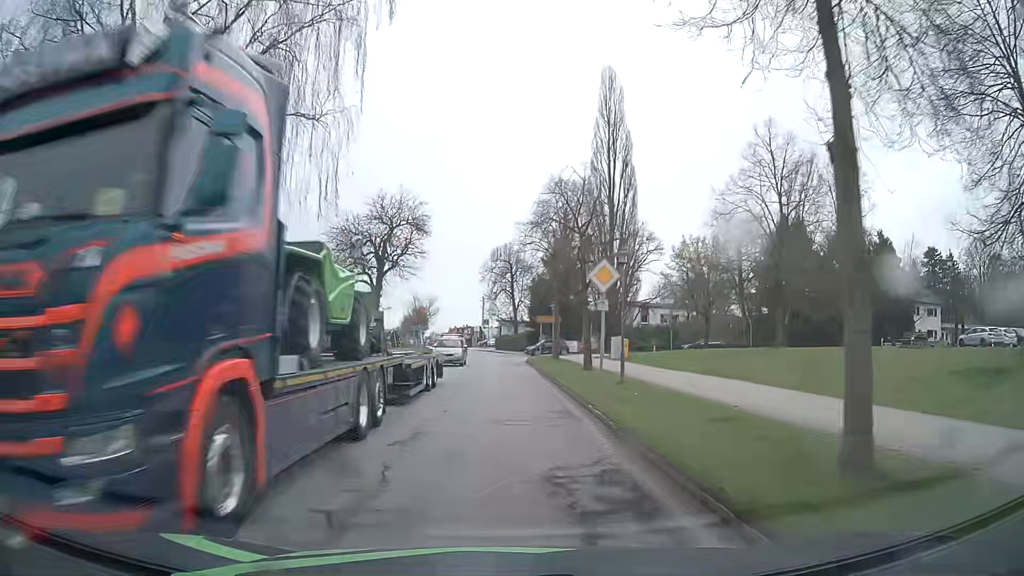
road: secondary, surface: asphalt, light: Day
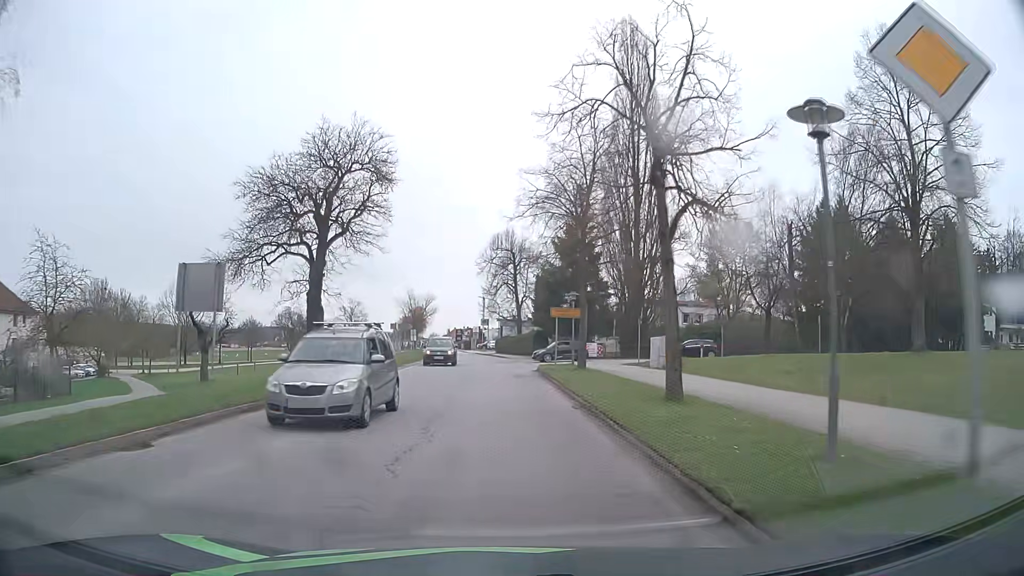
(0.0, +12.8) m; 0°
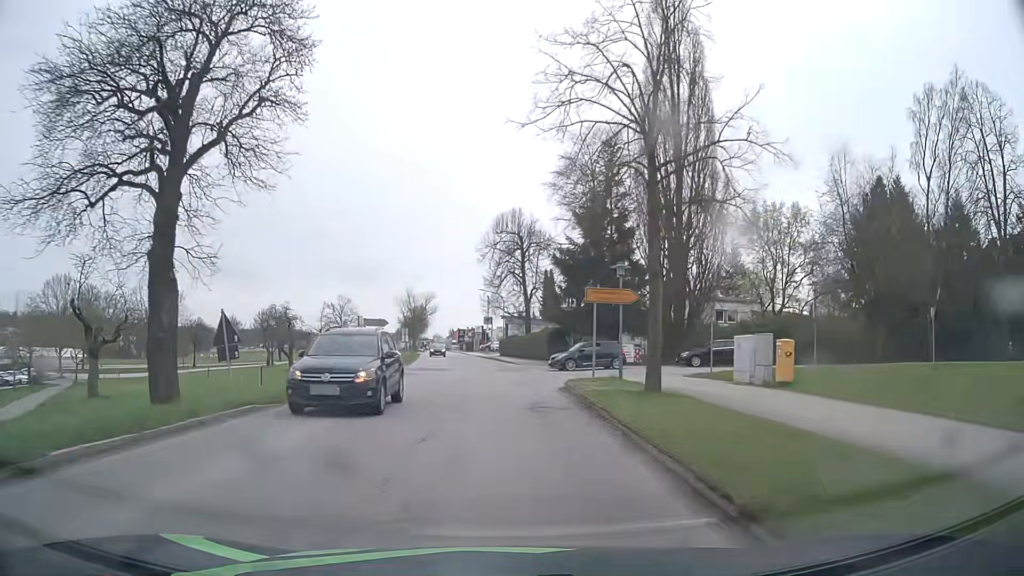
(0.0, +12.8) m; 0°
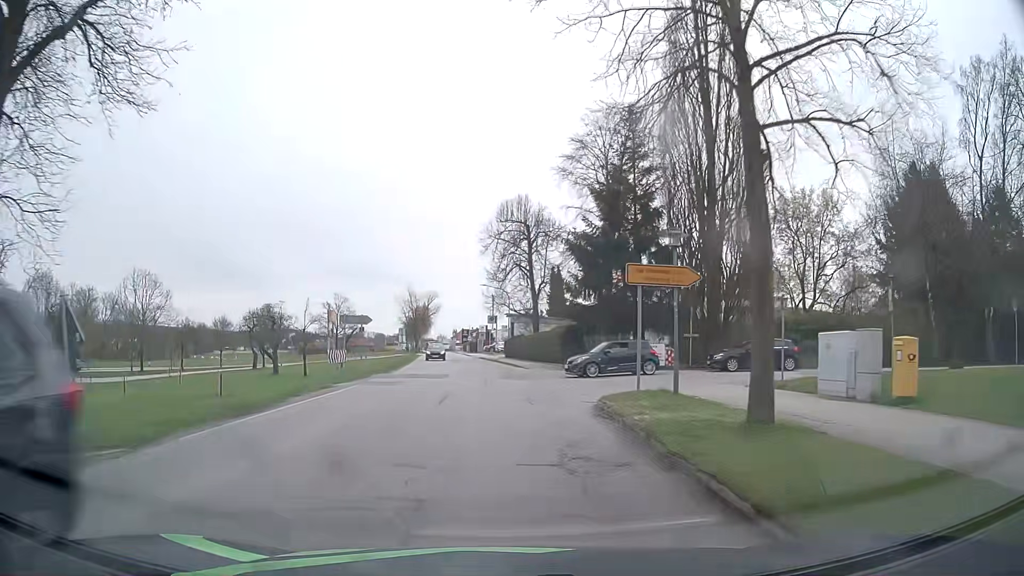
(0.0, +6.4) m; -1°
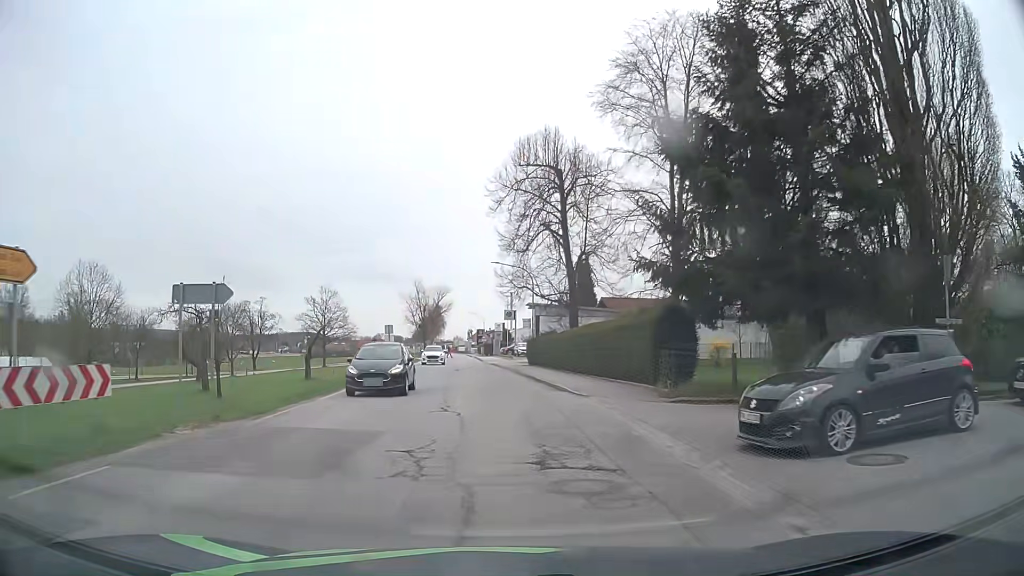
(-0.3, +19.4) m; -2°
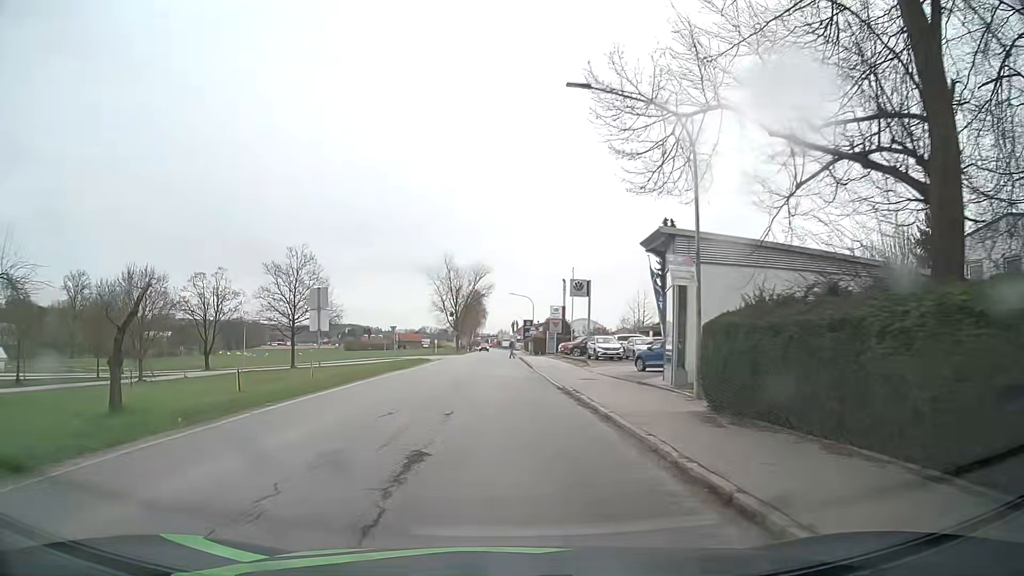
(-1.1, +32.8) m; -4°
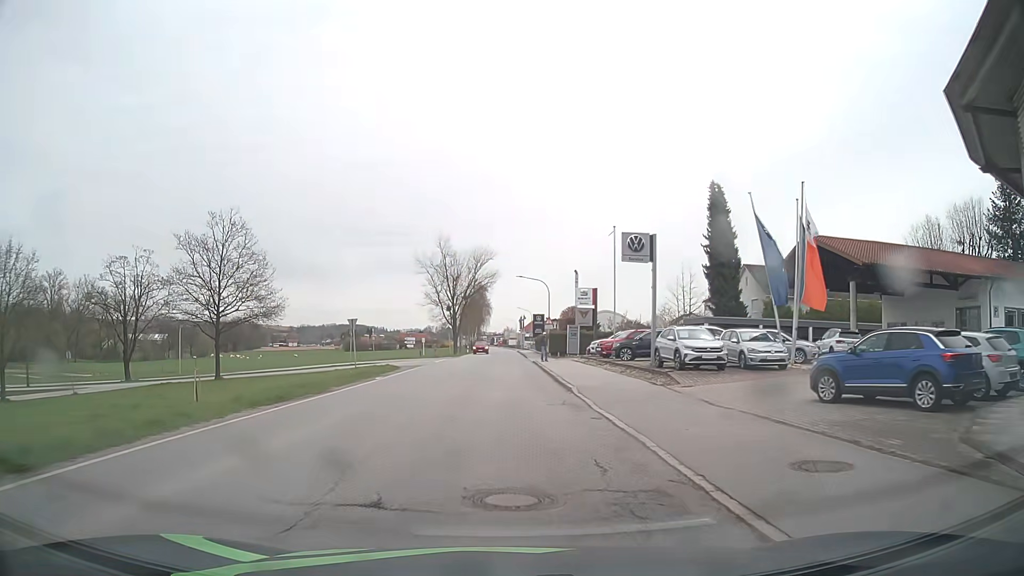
(0.0, +19.0) m; 0°
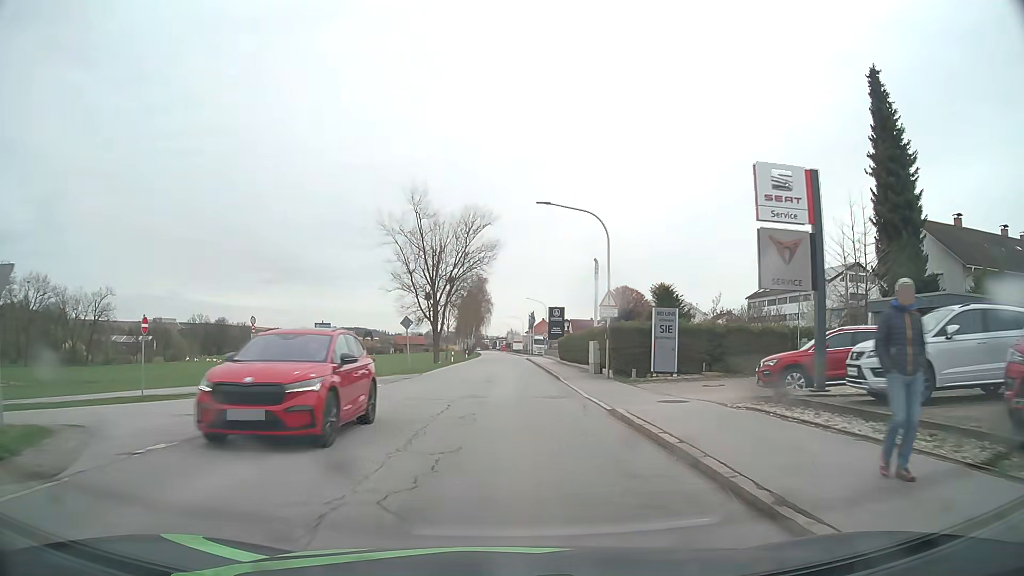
(-0.2, +33.3) m; 0°
(0, +10) (0, +20) (0, +30) (0, +40) (0, +50) (0, +60) (0, +70) (0, +80) (0, +90) (0, +100) m
